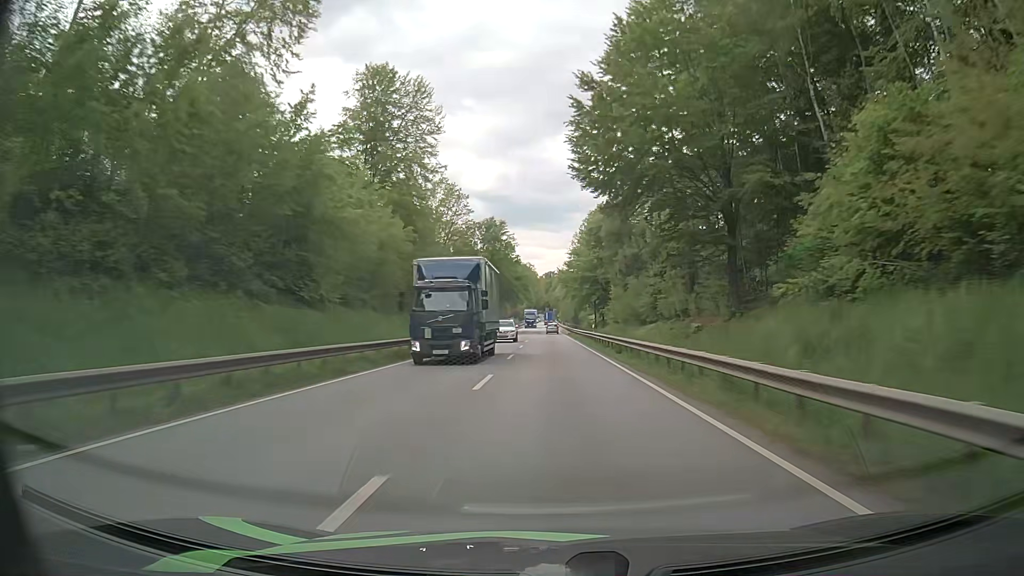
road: primary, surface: asphalt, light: Day
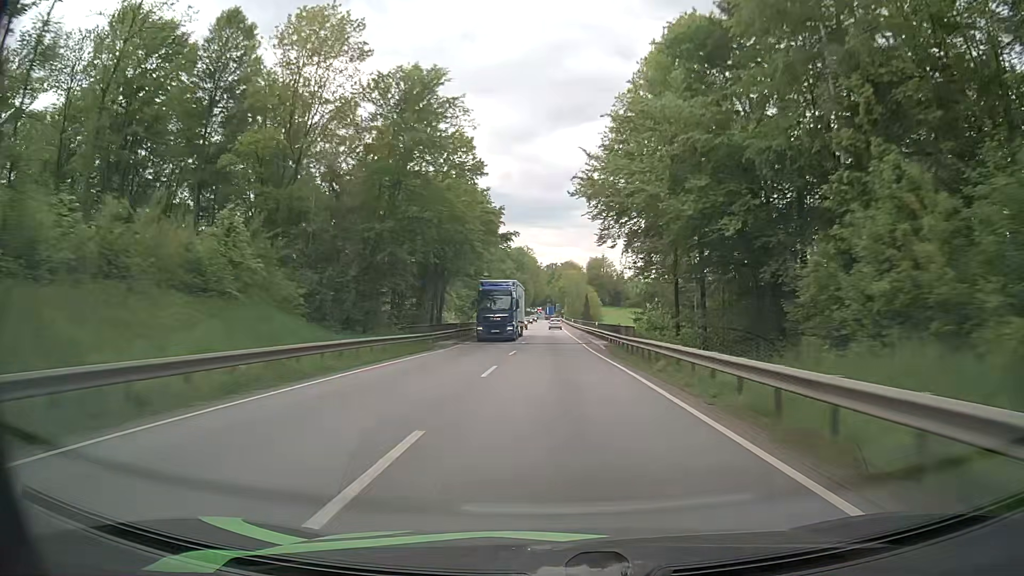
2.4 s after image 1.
(-0.1, +57.6) m; 0°
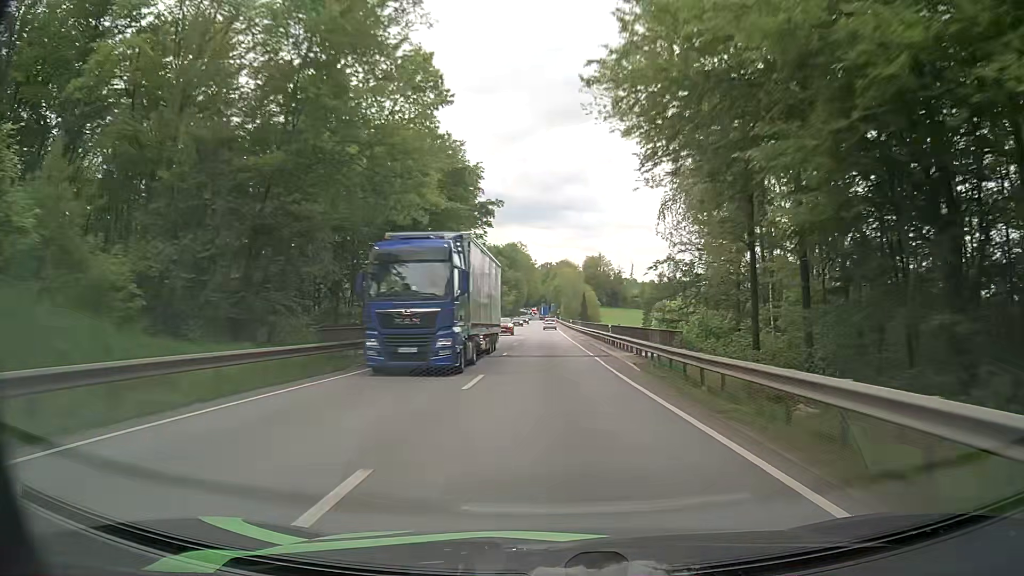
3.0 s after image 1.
(0.0, +14.1) m; 0°
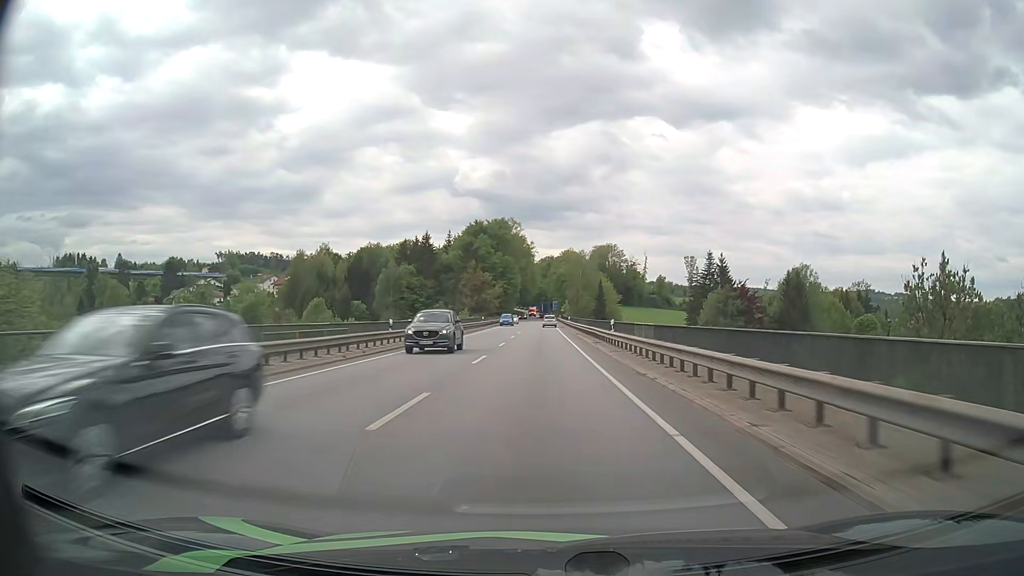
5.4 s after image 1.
(+0.1, +53.6) m; 0°
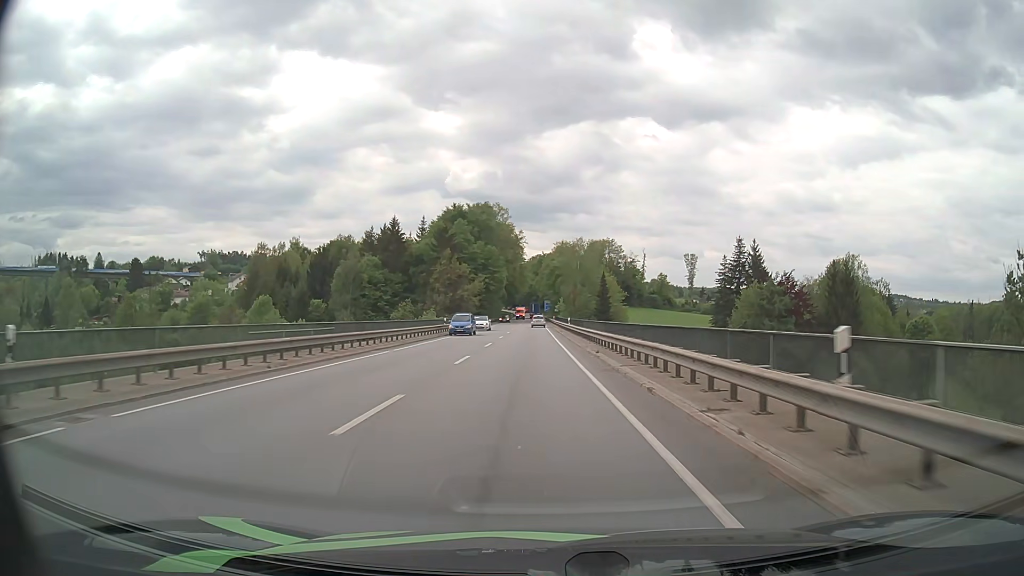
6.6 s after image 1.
(+0.1, +24.1) m; +1°
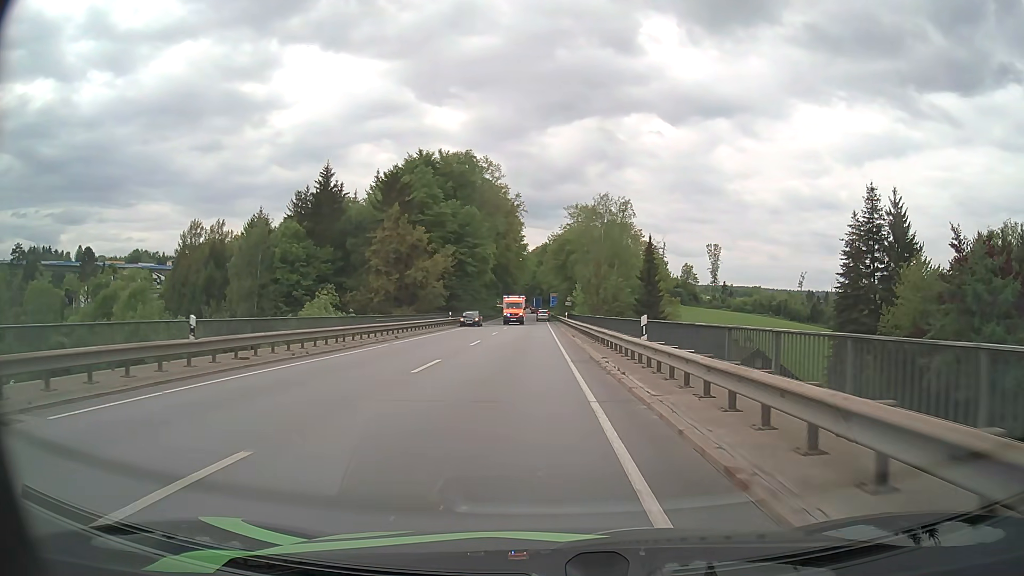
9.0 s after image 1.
(-0.2, +40.4) m; -1°
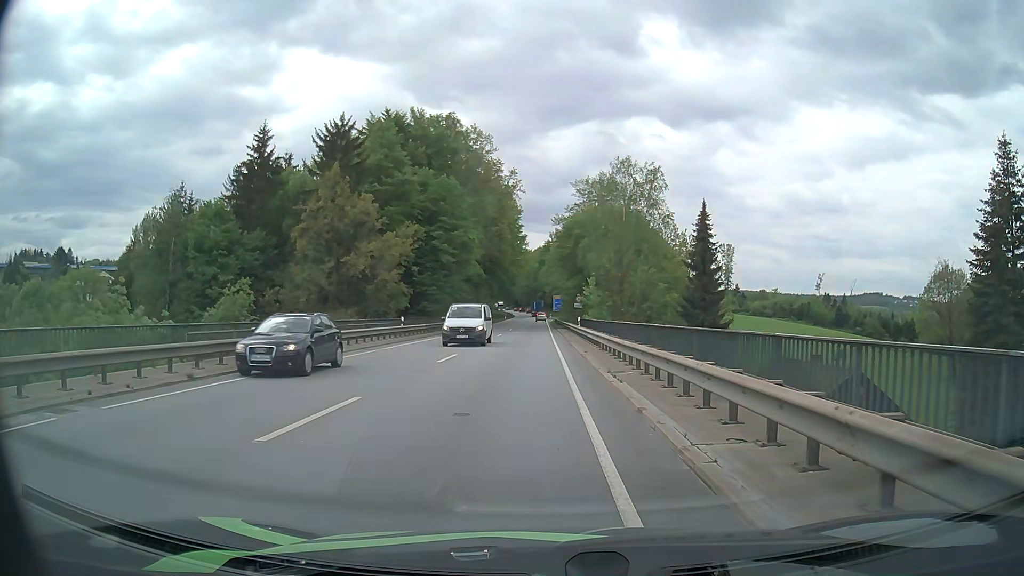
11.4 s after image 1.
(0.0, +19.4) m; 0°
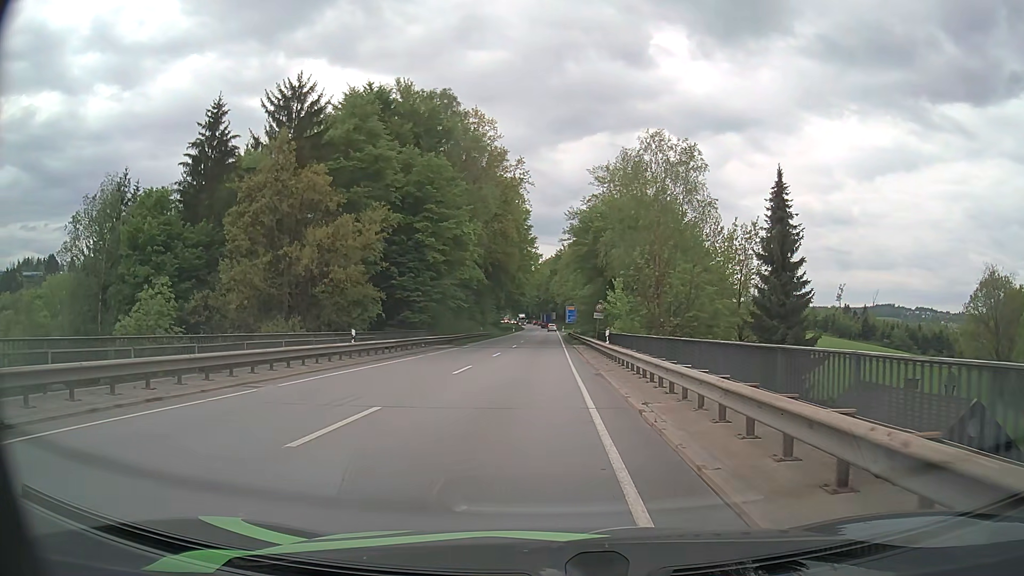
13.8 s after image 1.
(-0.2, +12.6) m; -2°
(0, +10) (0, +20) (0, +30) (0, +40) (0, +50) (0, +60) (0, +70) (0, +80) (0, +90) (0, +100) m
